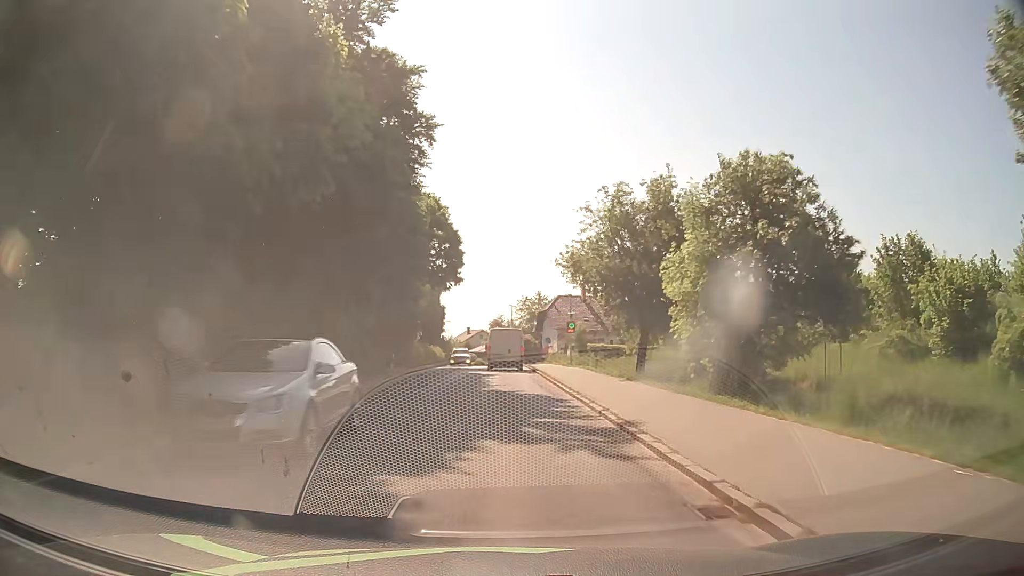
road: secondary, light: Day
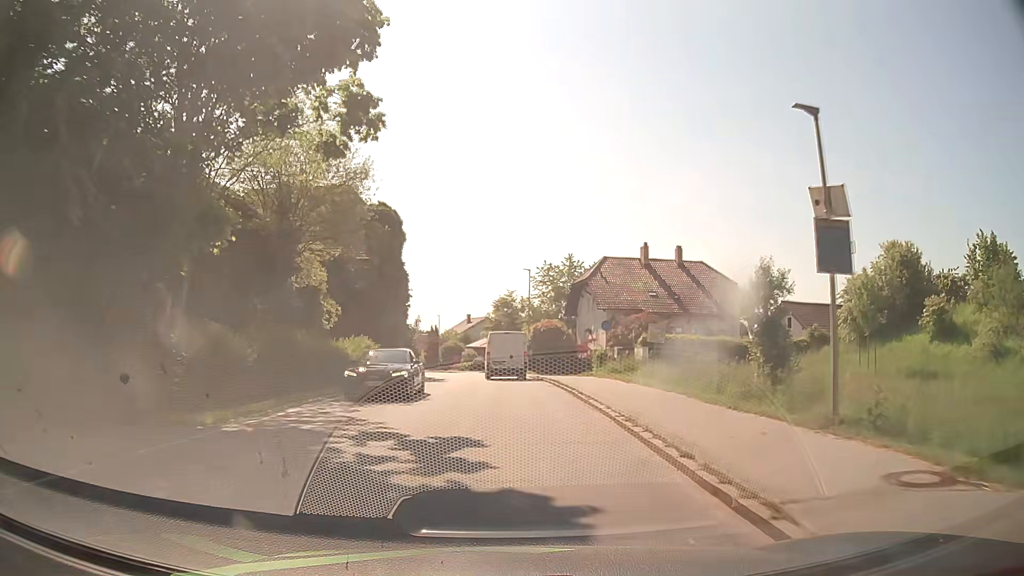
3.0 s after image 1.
(-0.6, +38.4) m; -1°
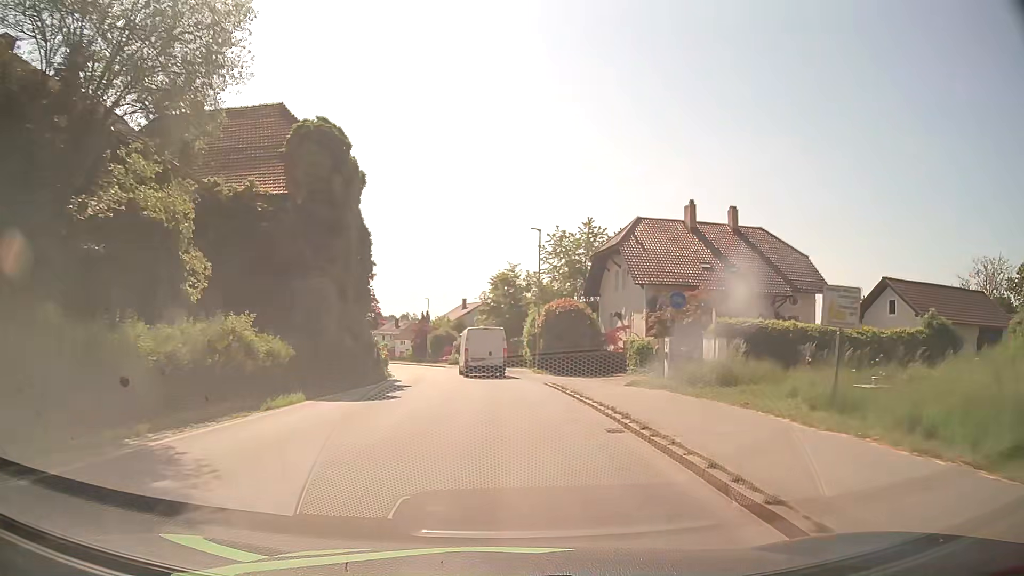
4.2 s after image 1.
(0.0, +15.4) m; 0°
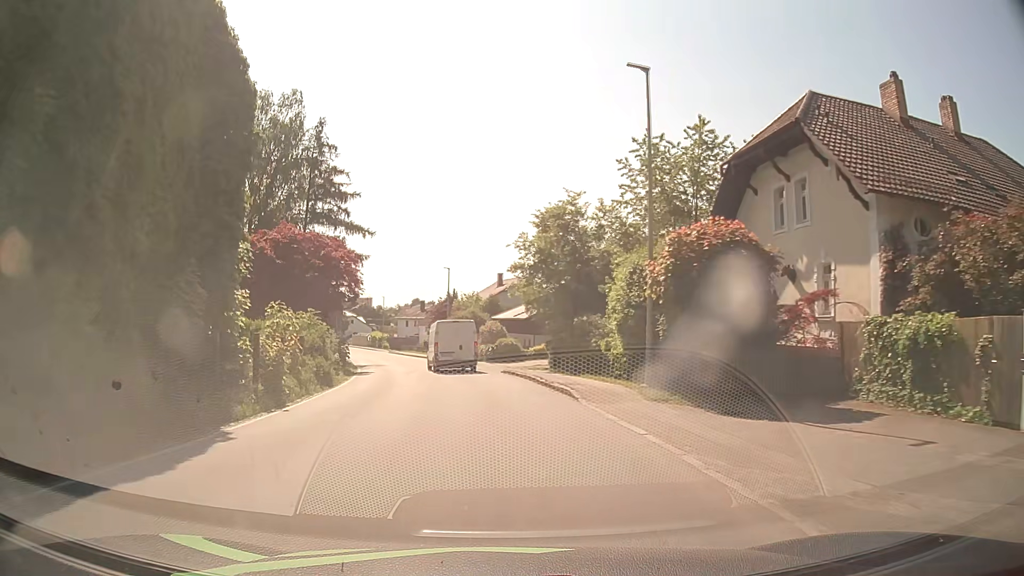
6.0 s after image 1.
(-0.6, +23.3) m; -4°
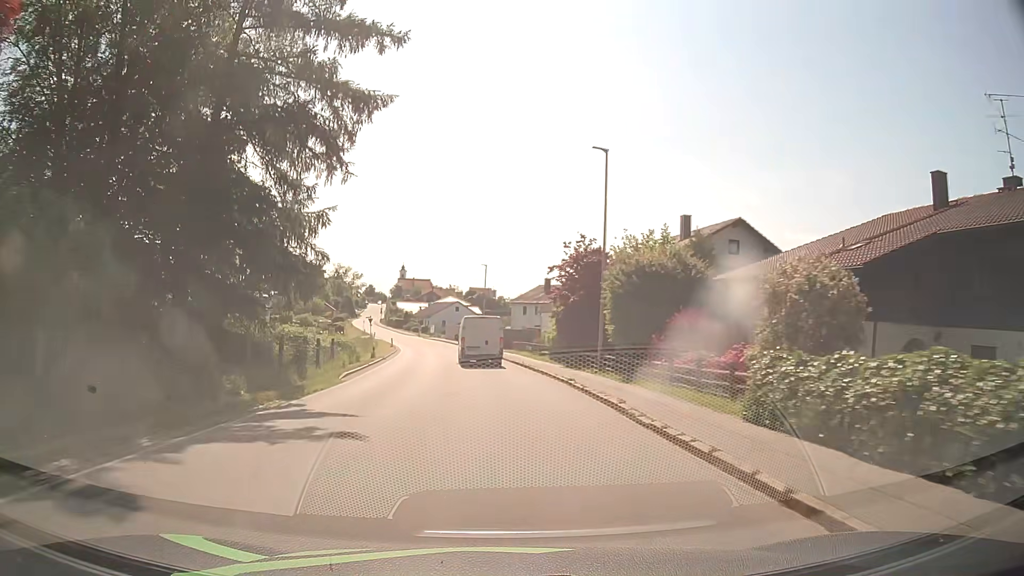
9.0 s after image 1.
(-4.0, +38.7) m; -11°
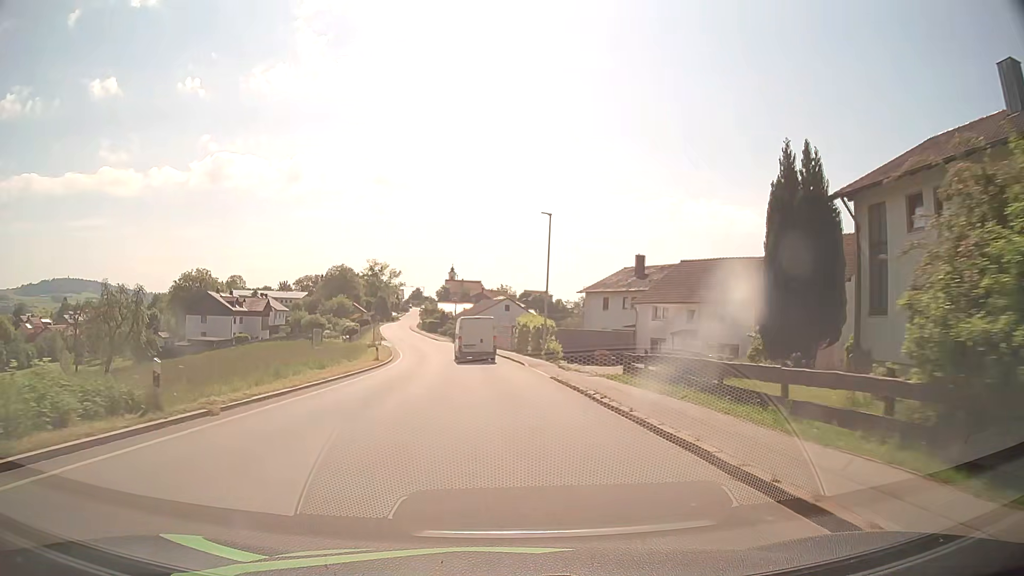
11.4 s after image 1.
(-1.5, +30.9) m; -6°
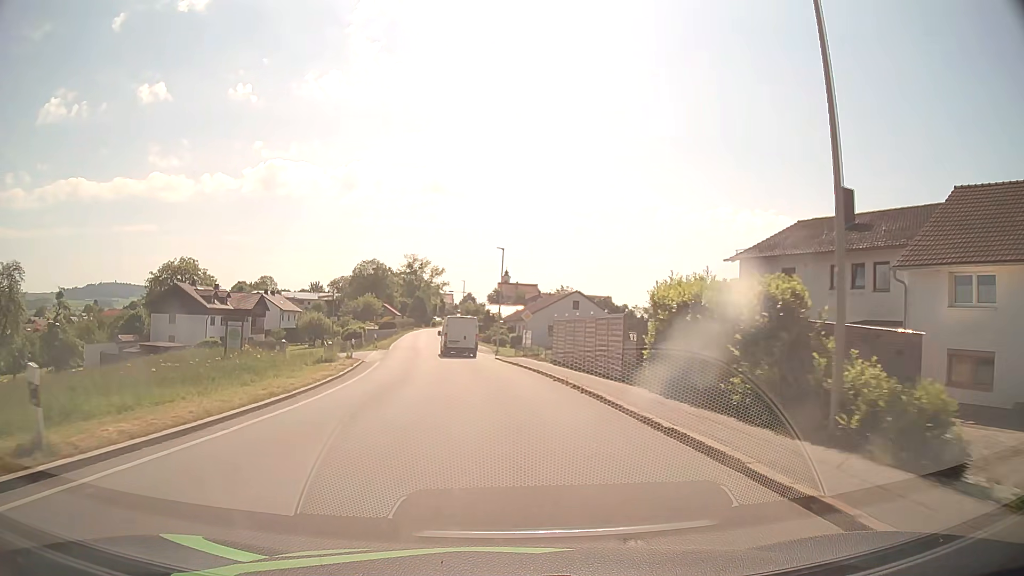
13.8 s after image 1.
(-0.5, +30.5) m; -4°
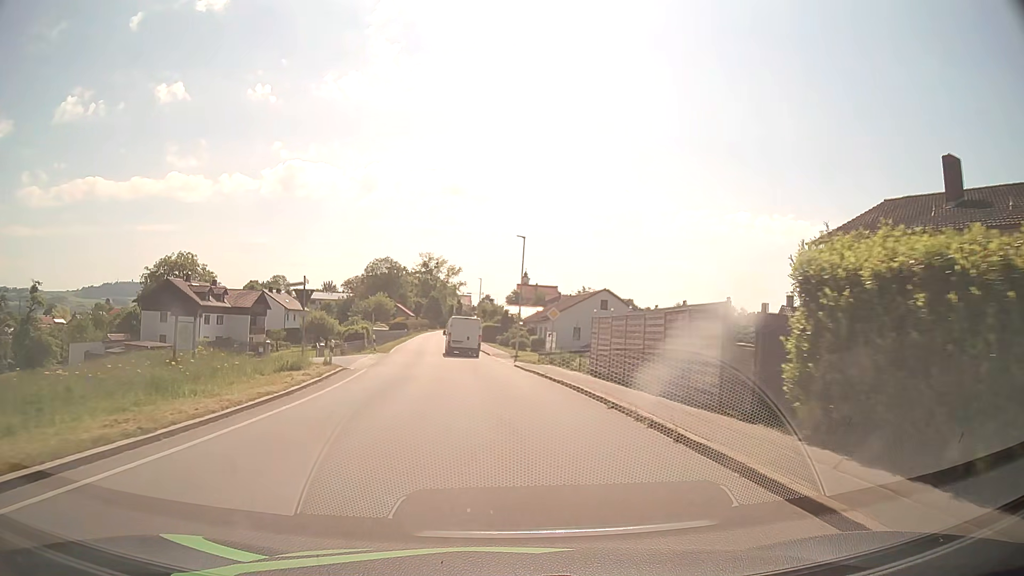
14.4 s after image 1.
(-0.1, +7.6) m; -1°
(0, +10) (-1, +20) (-2, +30) (-3, +40) (-4, +50) (-4, +60) (-5, +70) (-6, +80) (-7, +90) (-8, +100) m
